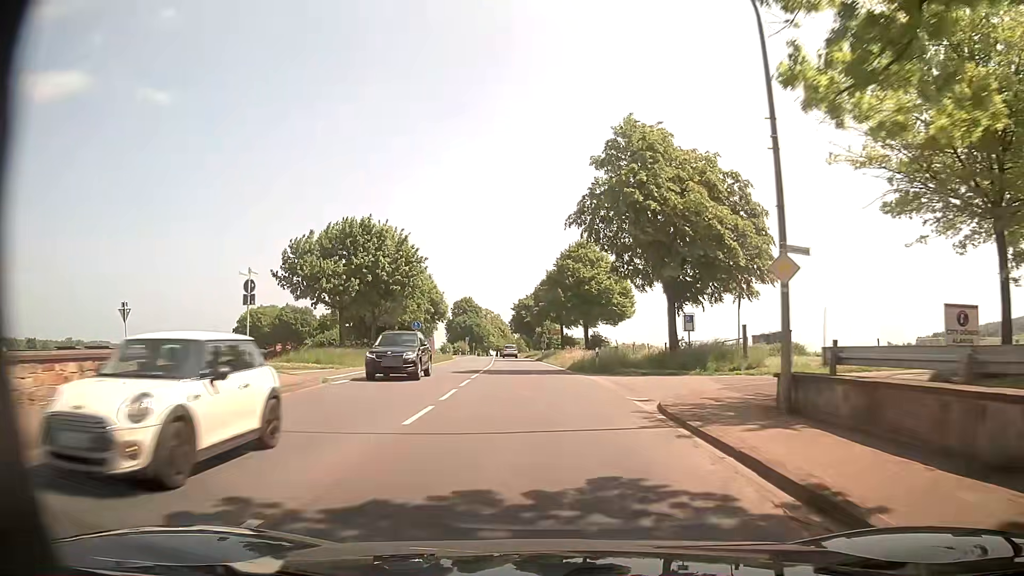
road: primary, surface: asphalt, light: Day
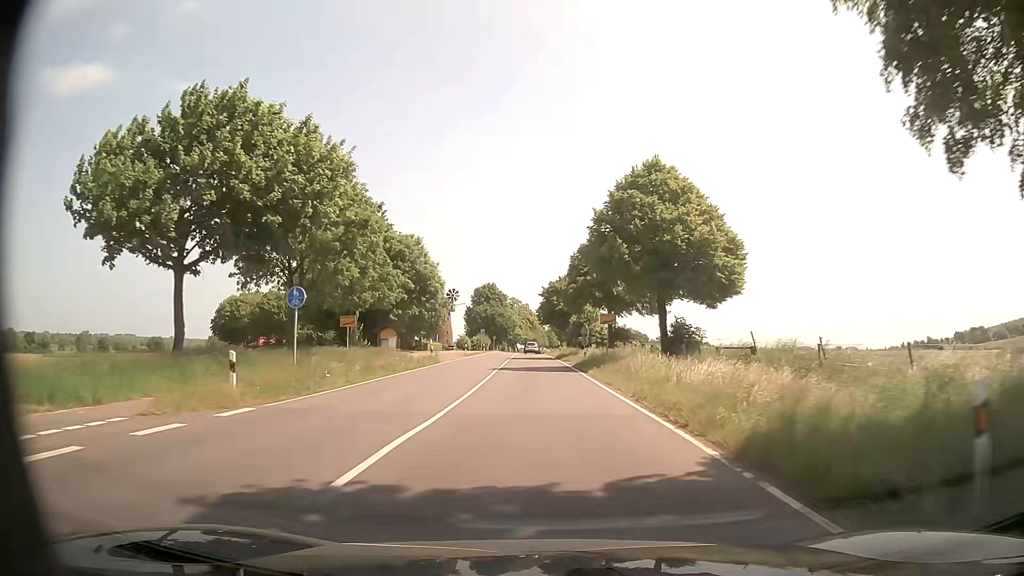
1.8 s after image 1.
(-0.7, +27.8) m; -3°
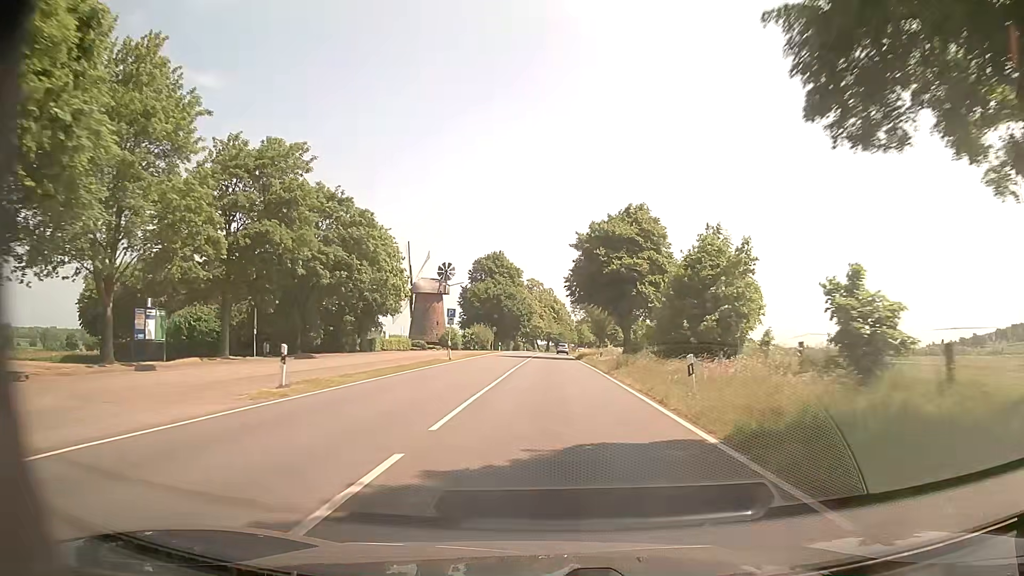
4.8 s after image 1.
(-1.3, +55.0) m; -2°
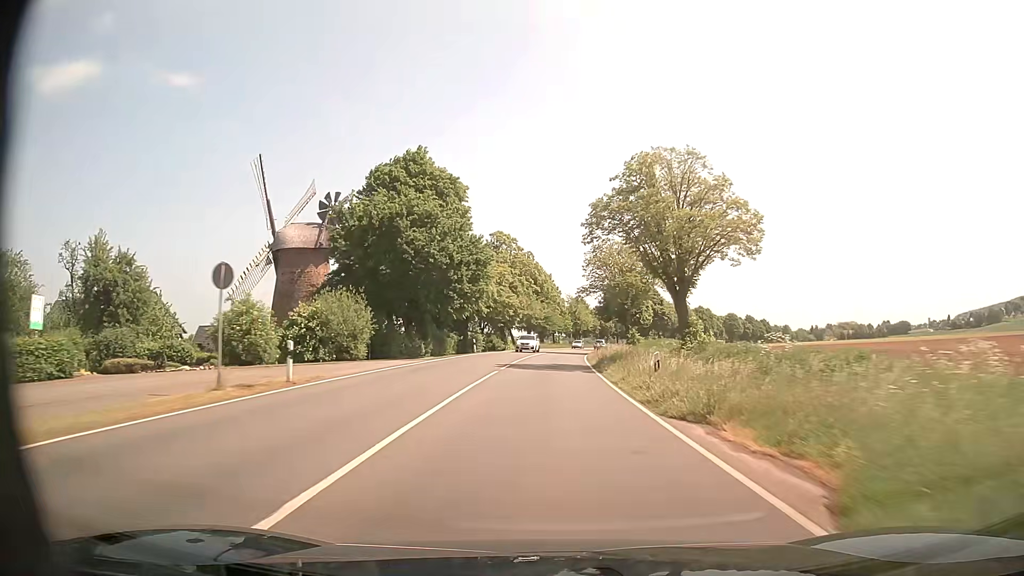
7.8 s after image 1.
(+0.5, +64.3) m; +1°
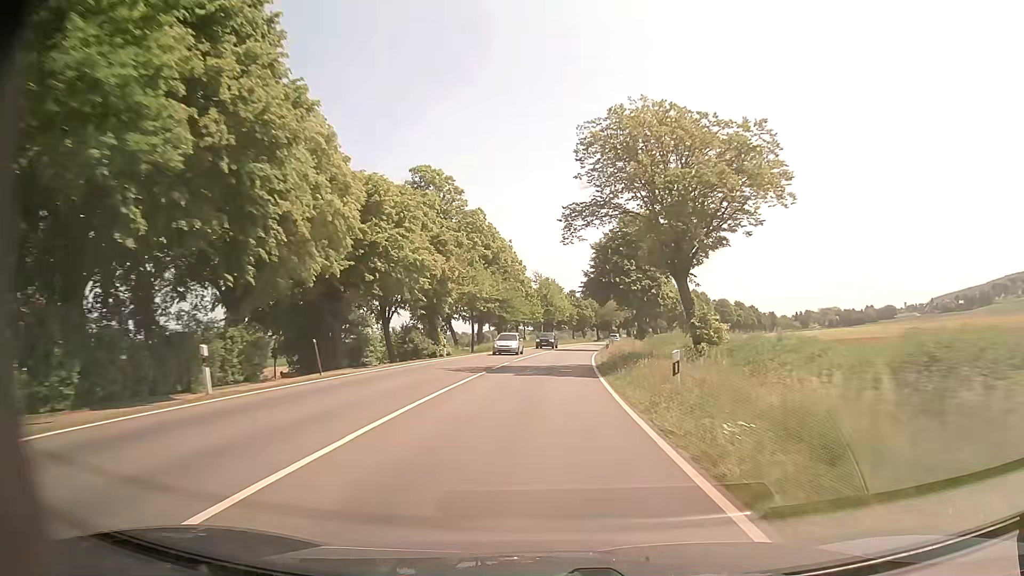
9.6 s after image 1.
(+0.7, +40.3) m; +3°
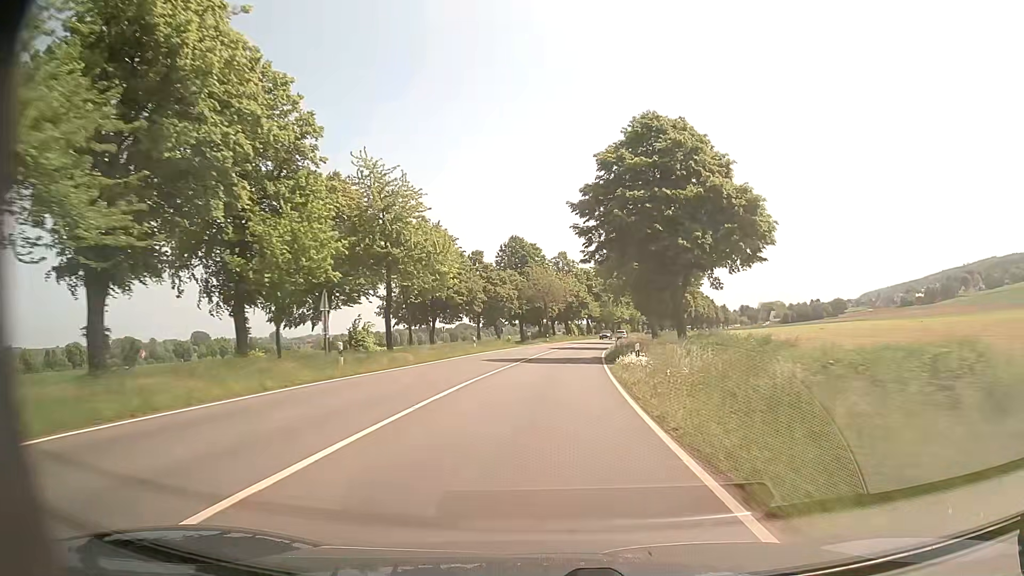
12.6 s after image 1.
(+3.8, +68.3) m; +7°
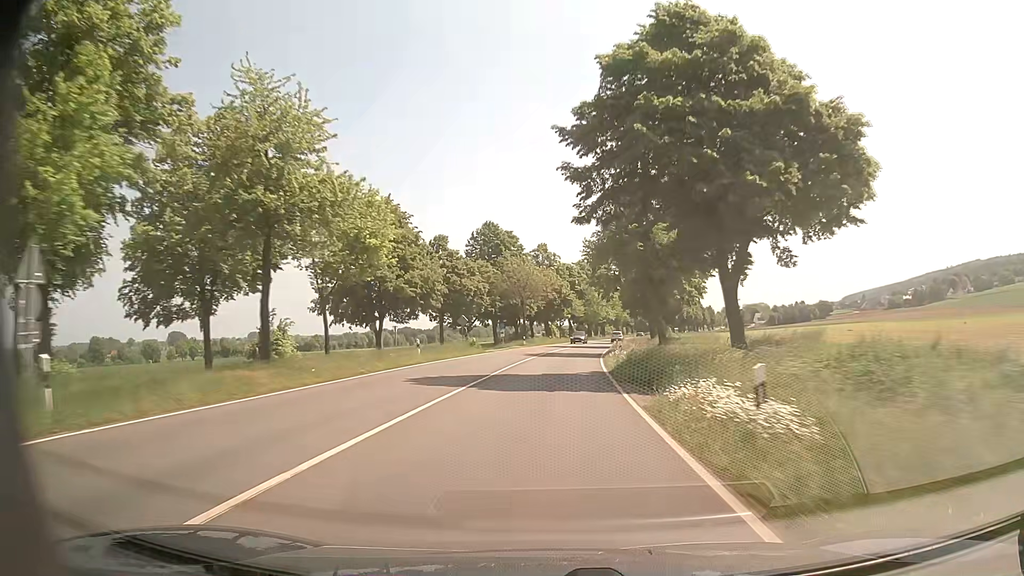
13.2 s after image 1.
(+0.2, +14.0) m; +2°
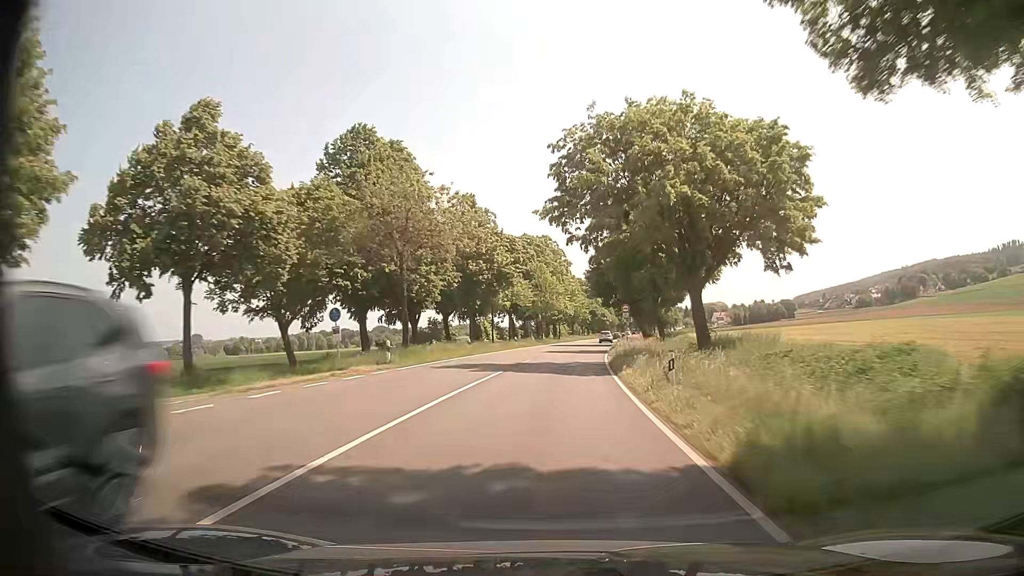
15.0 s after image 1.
(+1.8, +42.6) m; +5°
(0, +10) (0, +20) (+1, +30) (+2, +40) (+2, +50) (+3, +60) (+4, +70) (+6, +80) (+7, +90) (+8, +100) m
